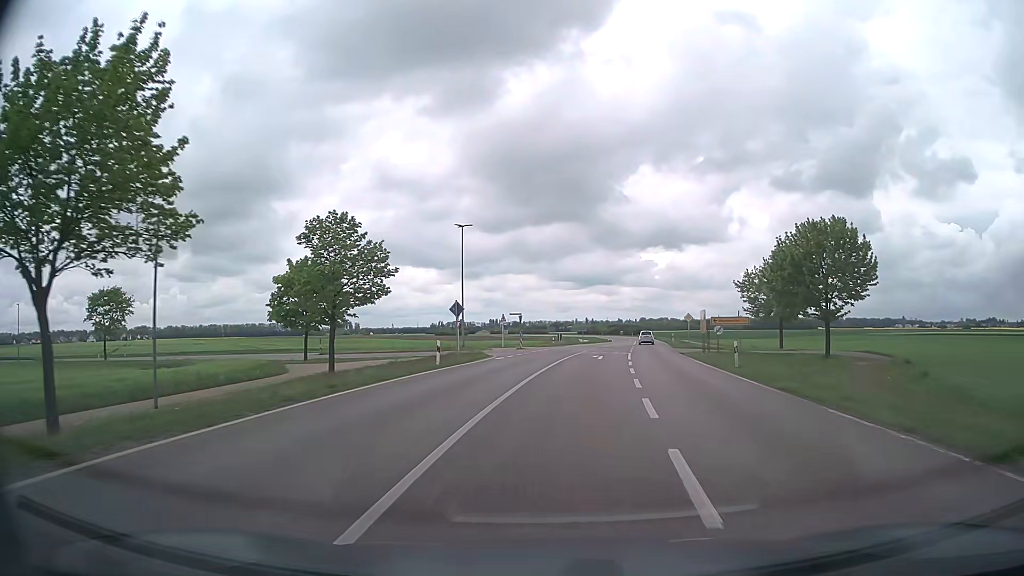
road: secondary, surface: asphalt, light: Day
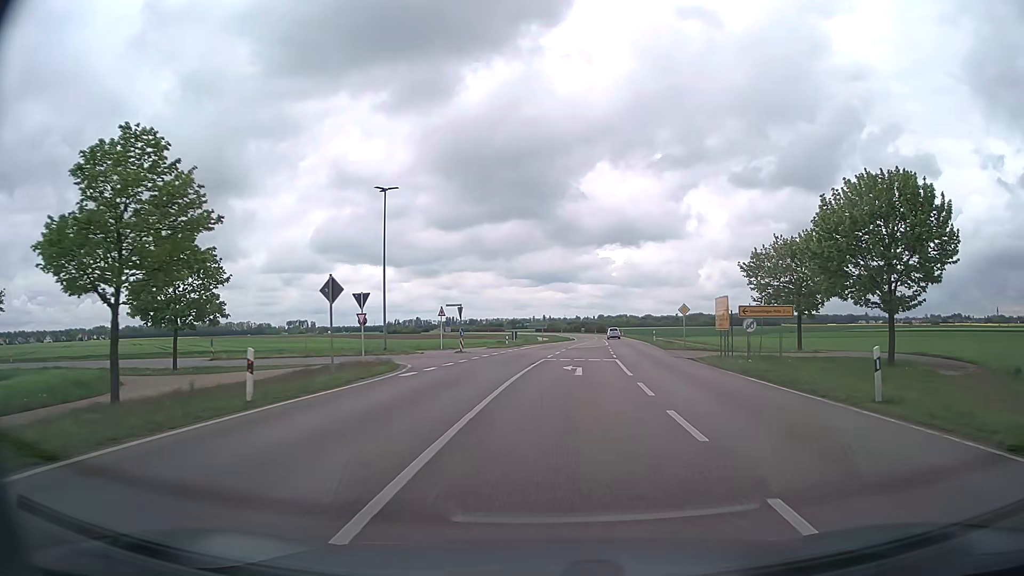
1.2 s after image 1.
(+0.5, +14.5) m; +4°
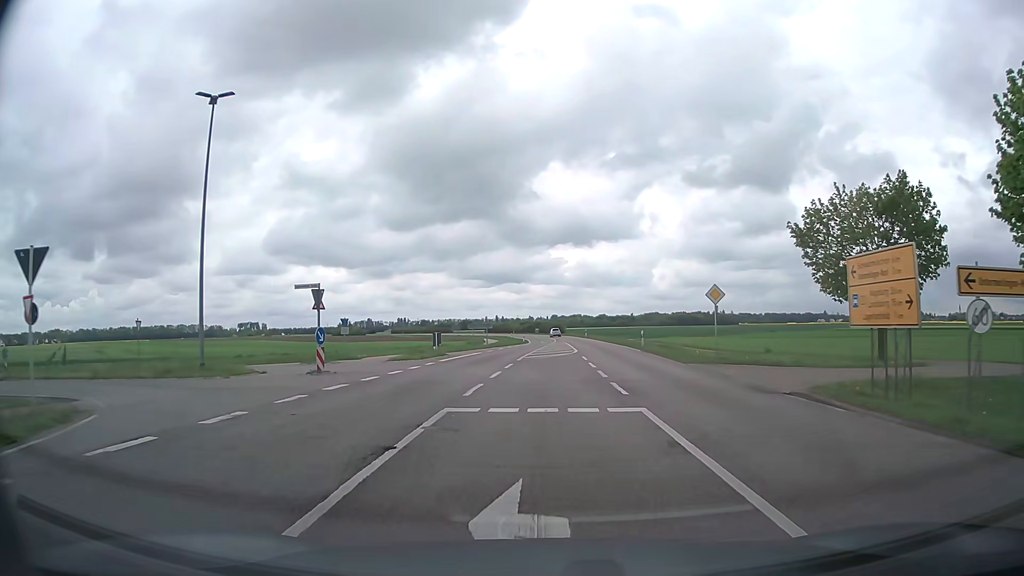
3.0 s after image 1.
(+0.8, +18.9) m; +4°
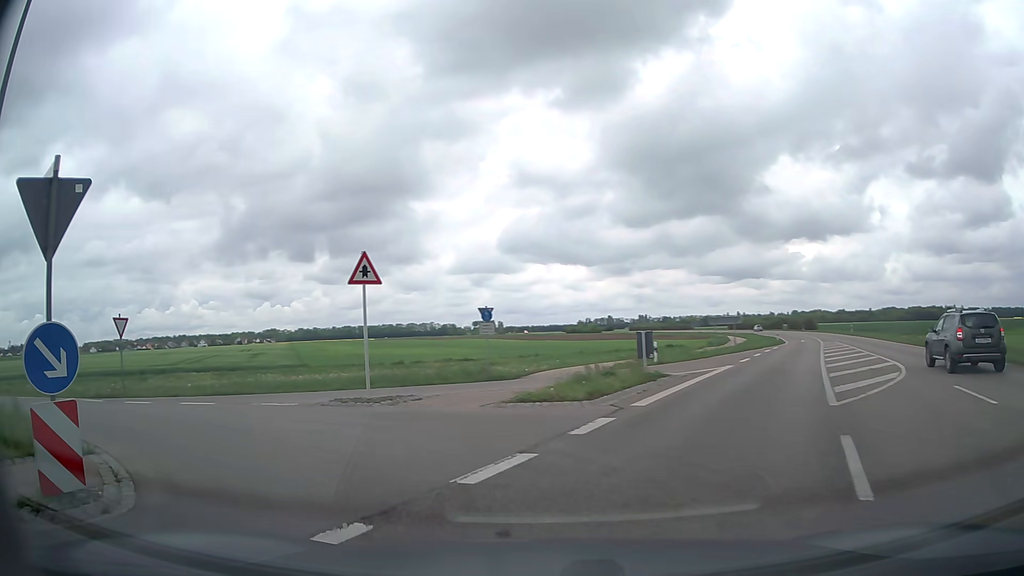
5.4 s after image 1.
(-1.2, +18.4) m; -19°
(-3, +9) (-11, +15) (-21, +18) (-30, +20) (-40, +20) (-50, +20) (-60, +17) (-70, +14) (-79, +12) (-89, +9) m
